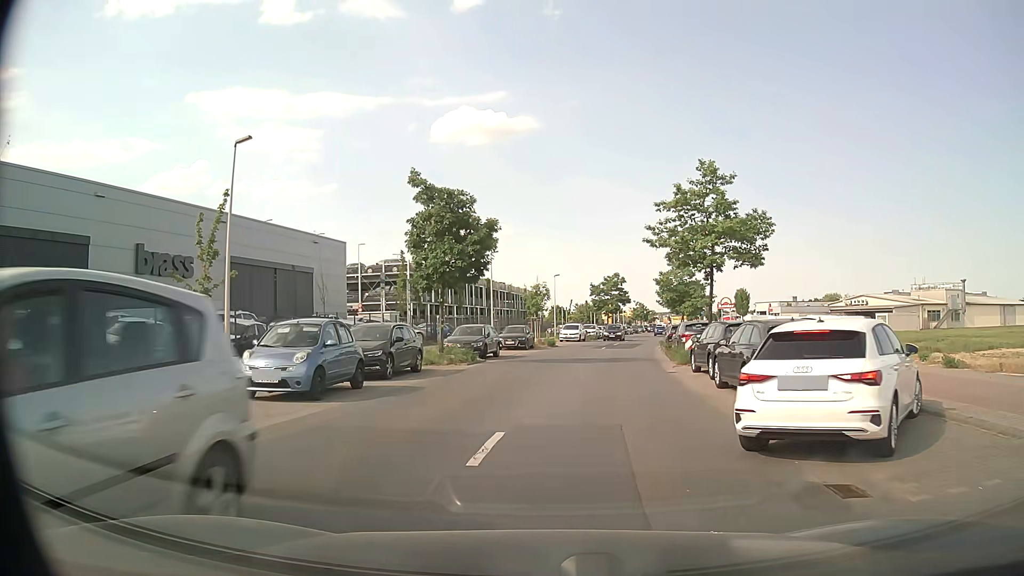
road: tertiary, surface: asphalt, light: Day
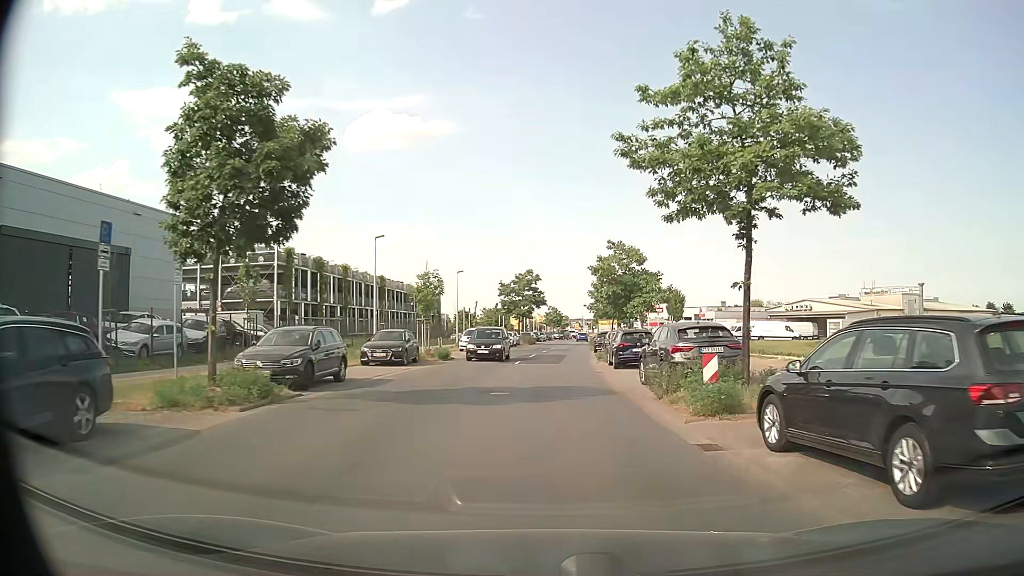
(+0.5, +13.2) m; +7°
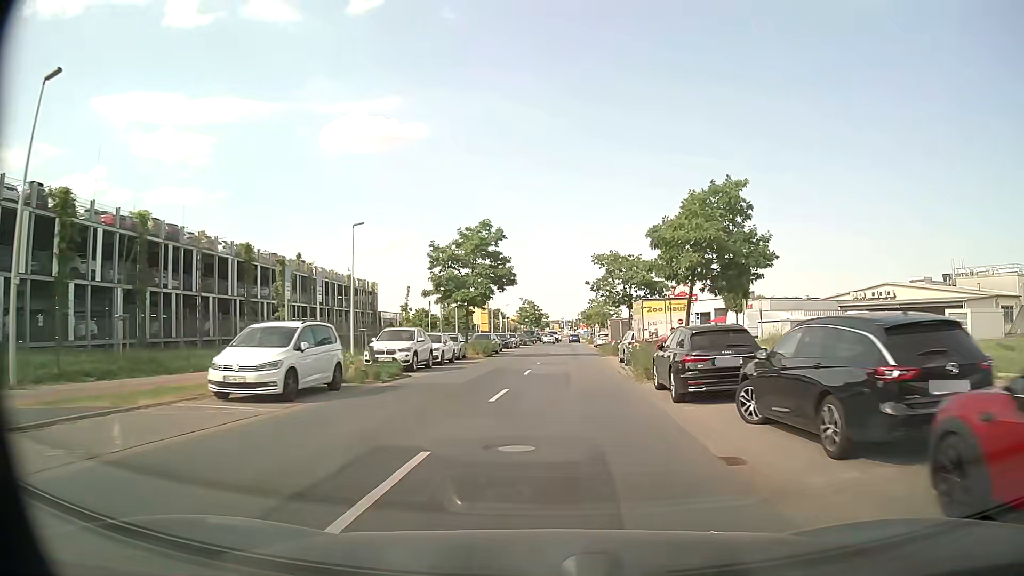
(+0.4, +34.8) m; +2°
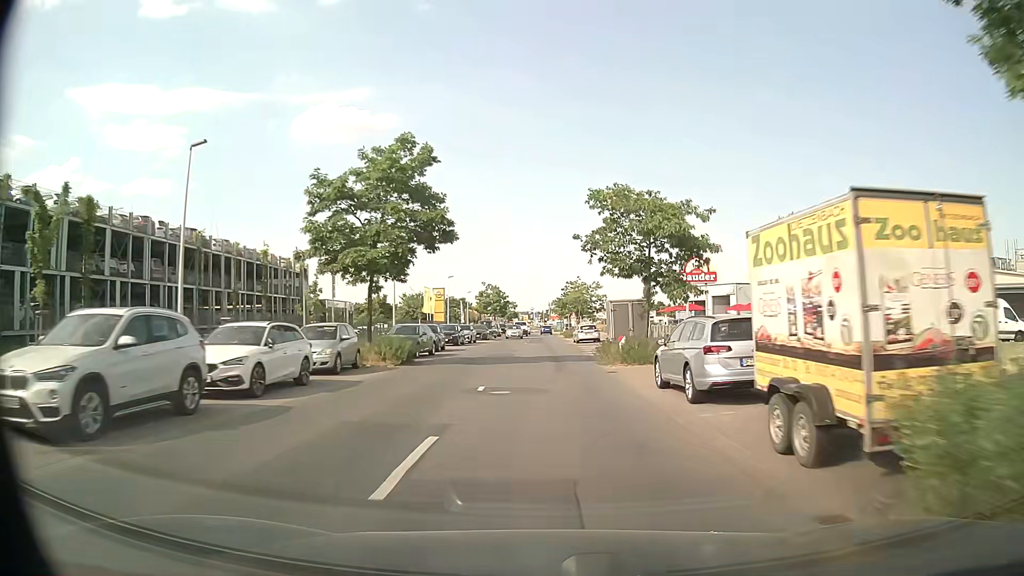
(+0.3, +17.3) m; +2°
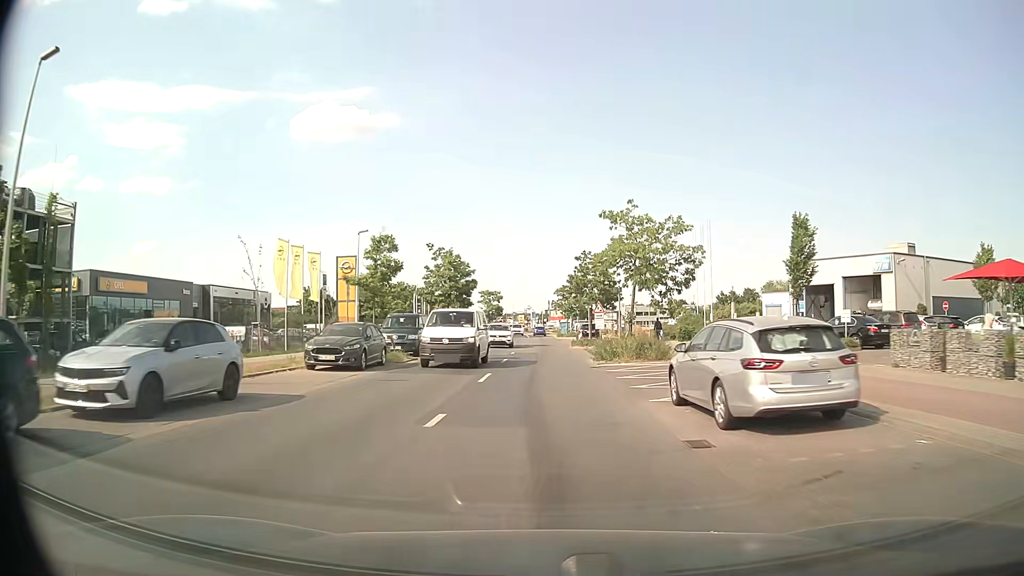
(+0.2, +42.9) m; 0°
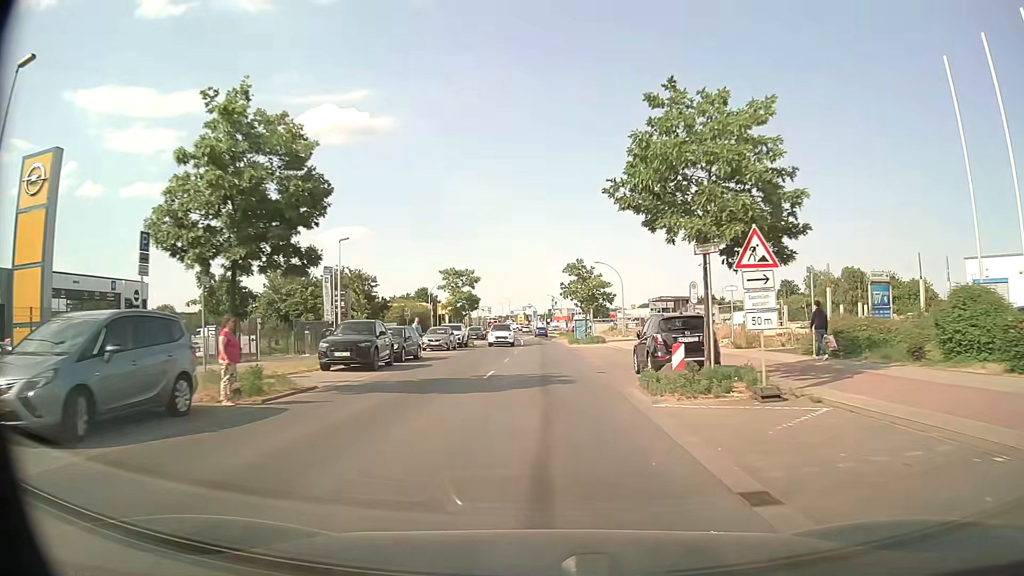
(0.0, +33.9) m; 0°
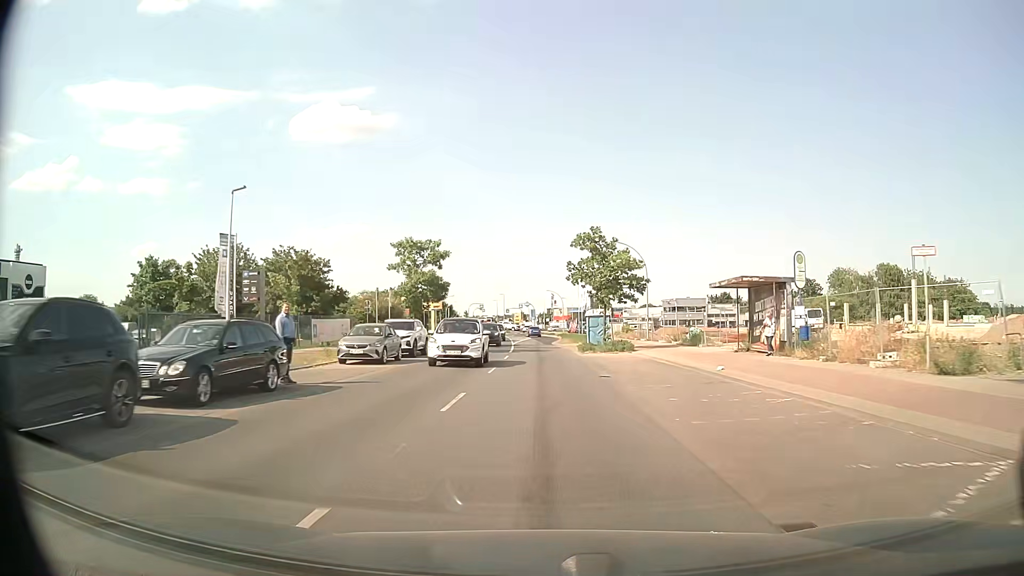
(0.0, +16.8) m; 0°
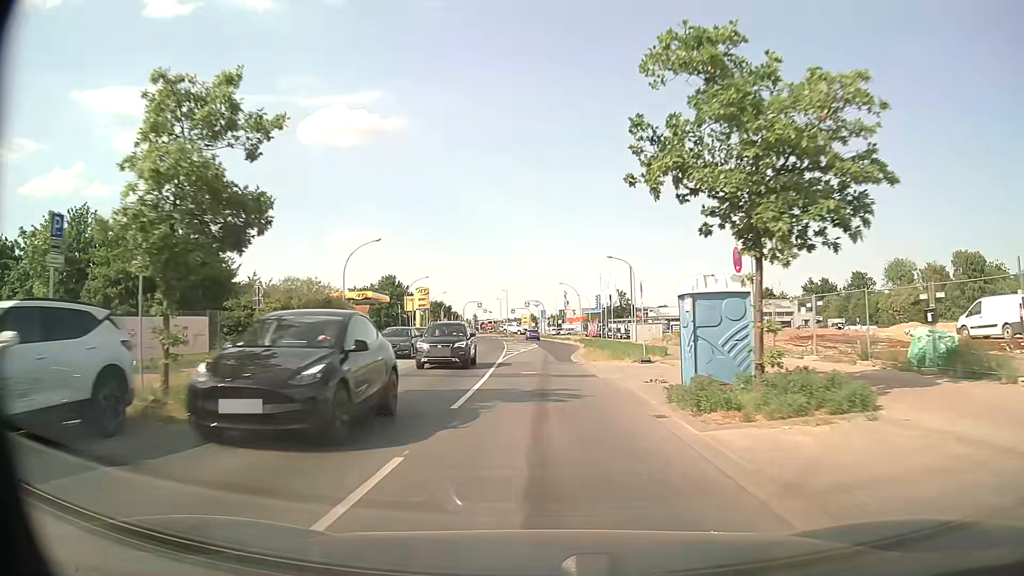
(0.0, +24.9) m; -1°
(0, +10) (0, +20) (0, +30) (0, +40) (0, +50) (+1, +60) (0, +70) (0, +80) (-1, +90) (-2, +100) m
